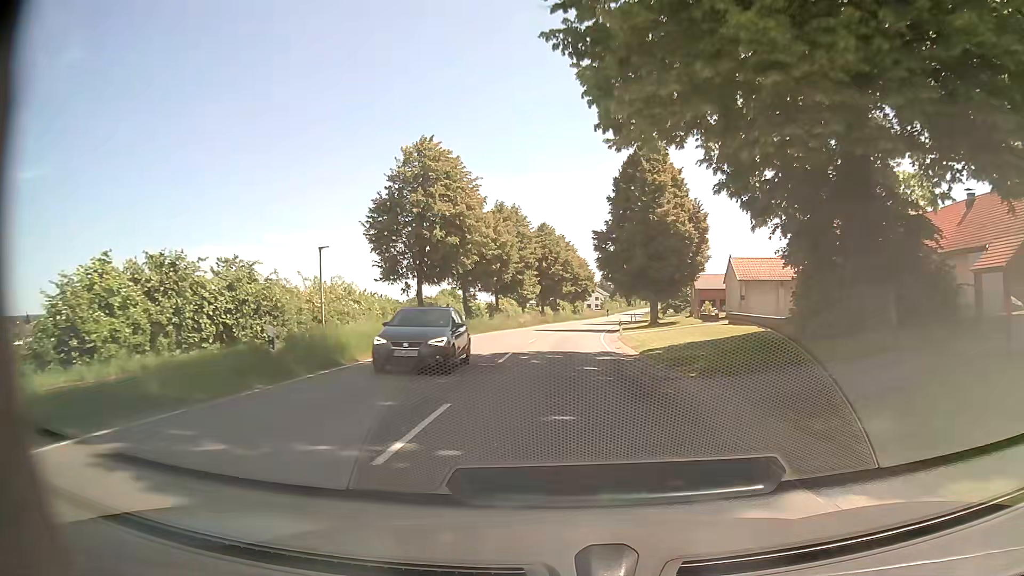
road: secondary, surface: asphalt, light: Day
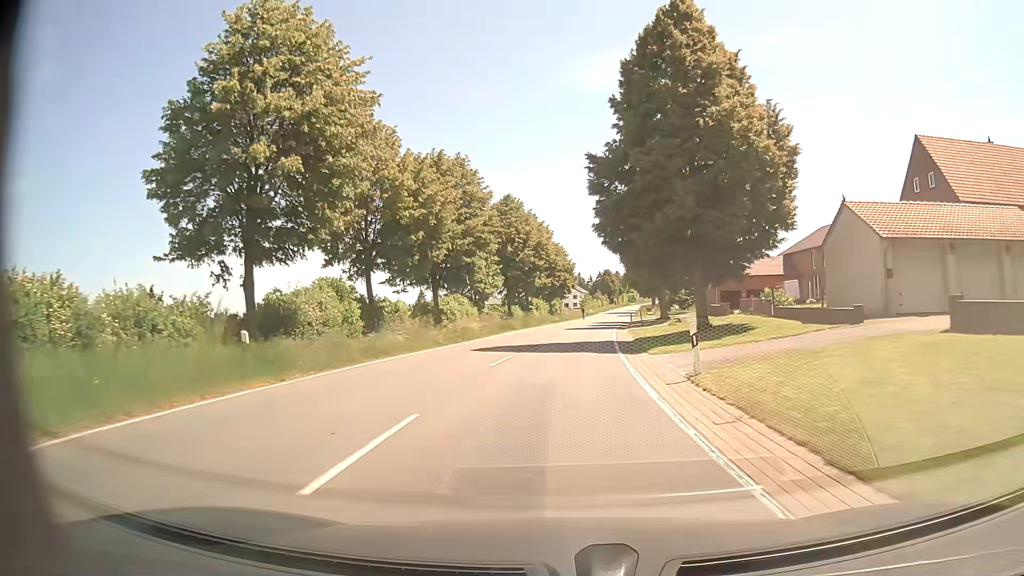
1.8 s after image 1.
(+0.3, +25.1) m; +2°
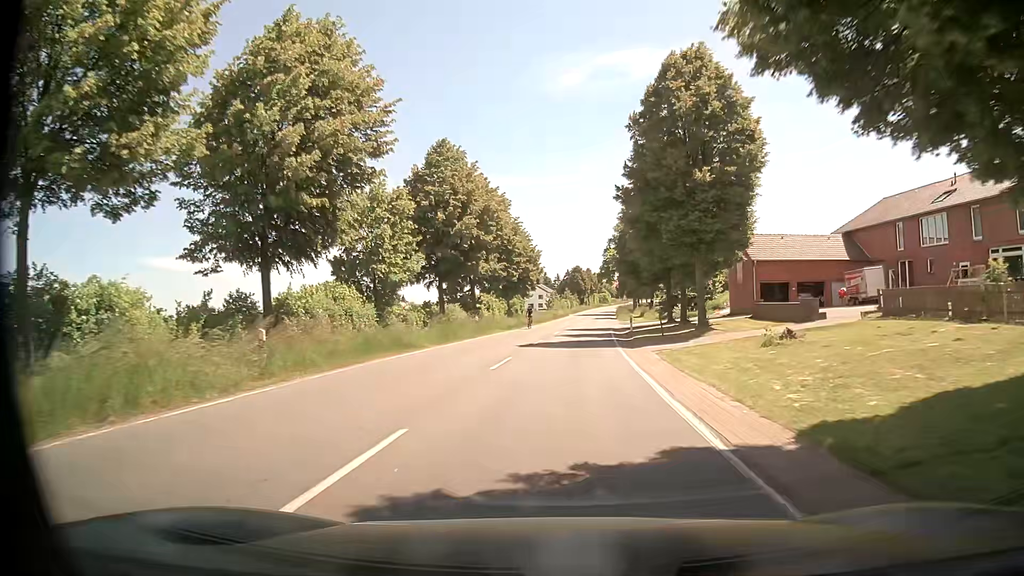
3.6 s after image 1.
(+0.5, +25.1) m; +3°
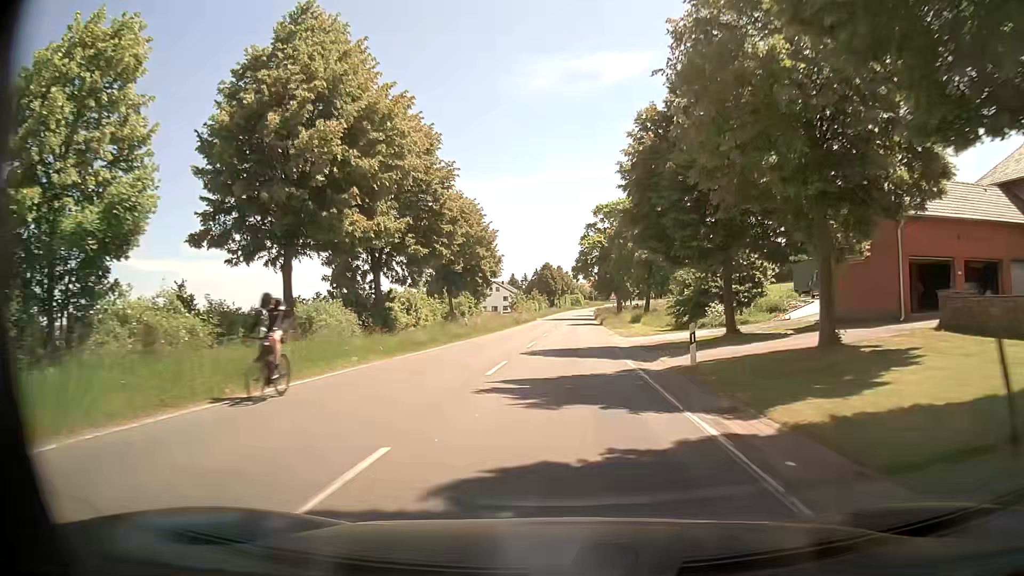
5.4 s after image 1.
(+0.6, +25.1) m; +3°
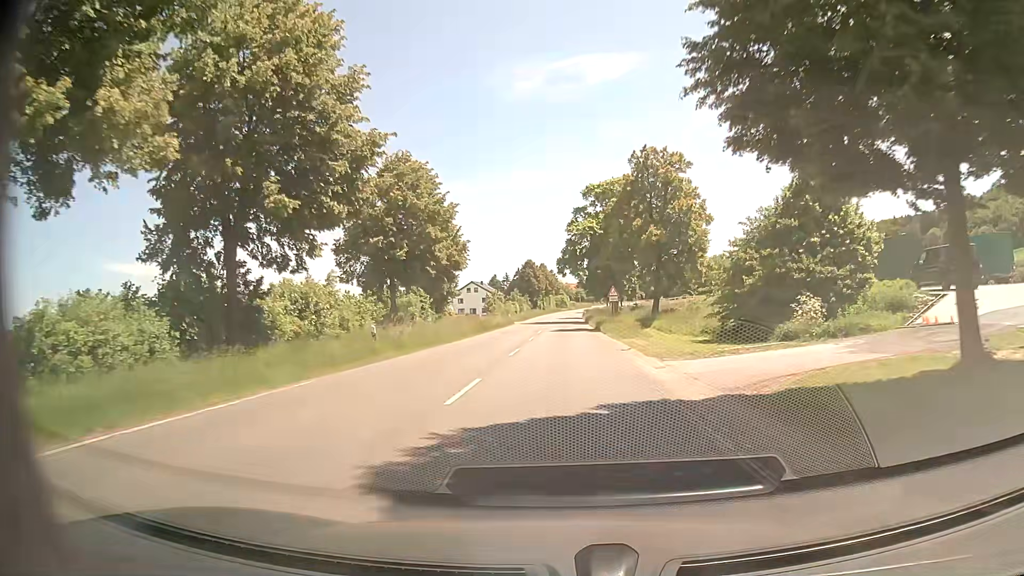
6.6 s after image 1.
(+0.2, +16.7) m; +1°
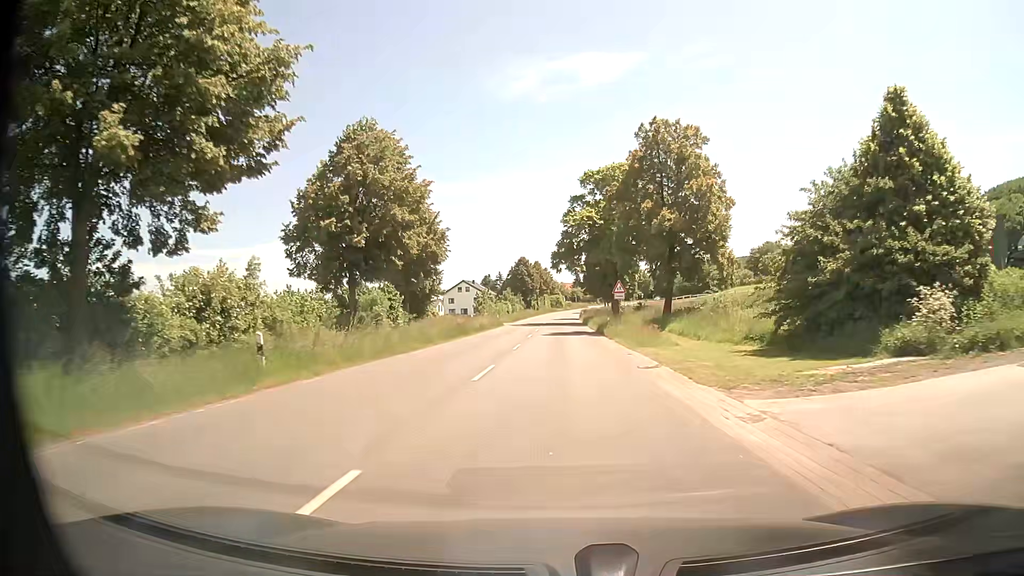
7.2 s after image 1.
(0.0, +8.4) m; 0°
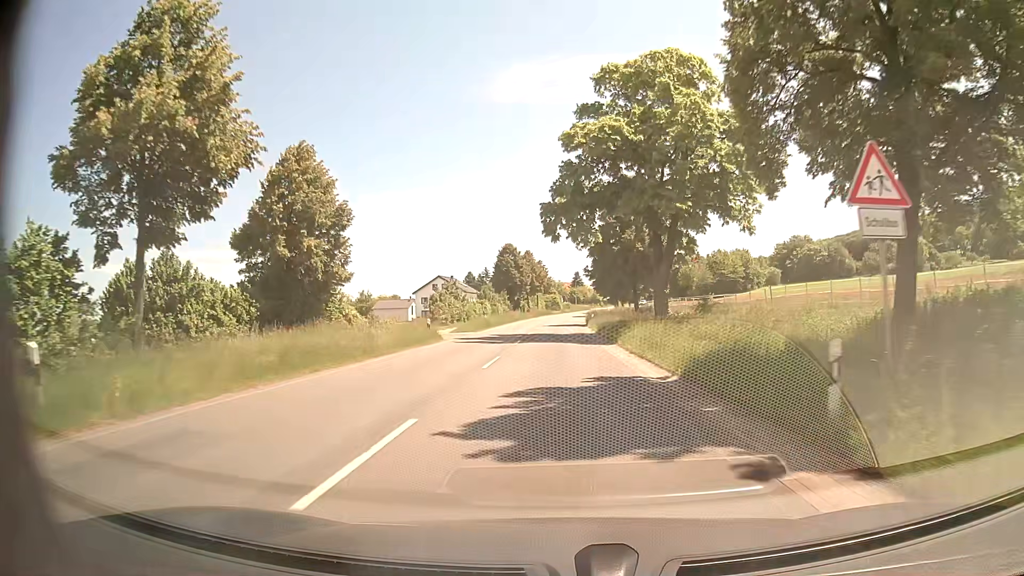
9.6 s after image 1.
(+0.3, +33.4) m; +1°
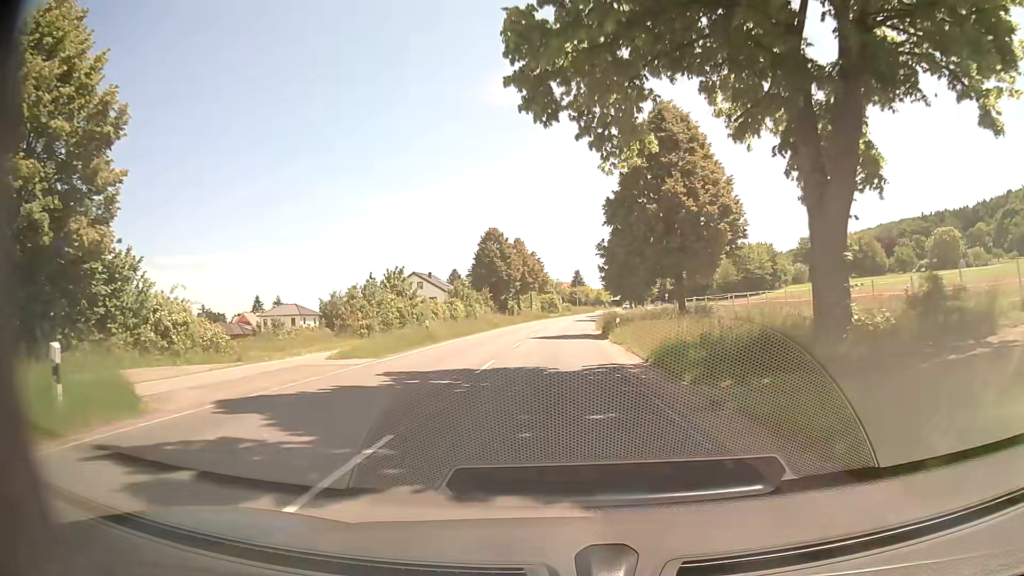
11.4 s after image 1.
(0.0, +25.0) m; 0°
(0, +10) (0, +20) (0, +30) (0, +40) (0, +50) (0, +60) (+1, +70) (+2, +80) (+3, +90) (+5, +100) m
